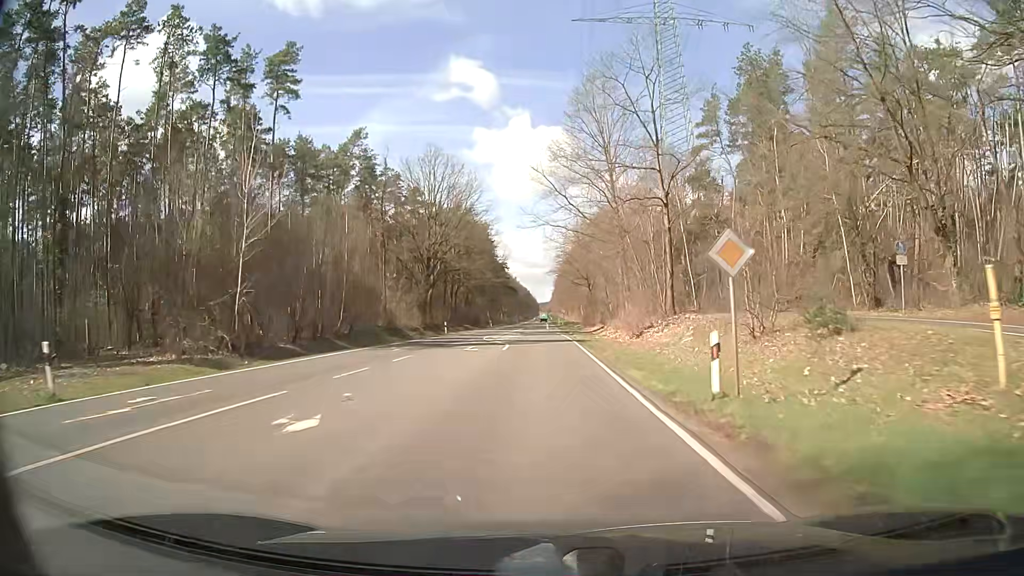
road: secondary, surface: asphalt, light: Day
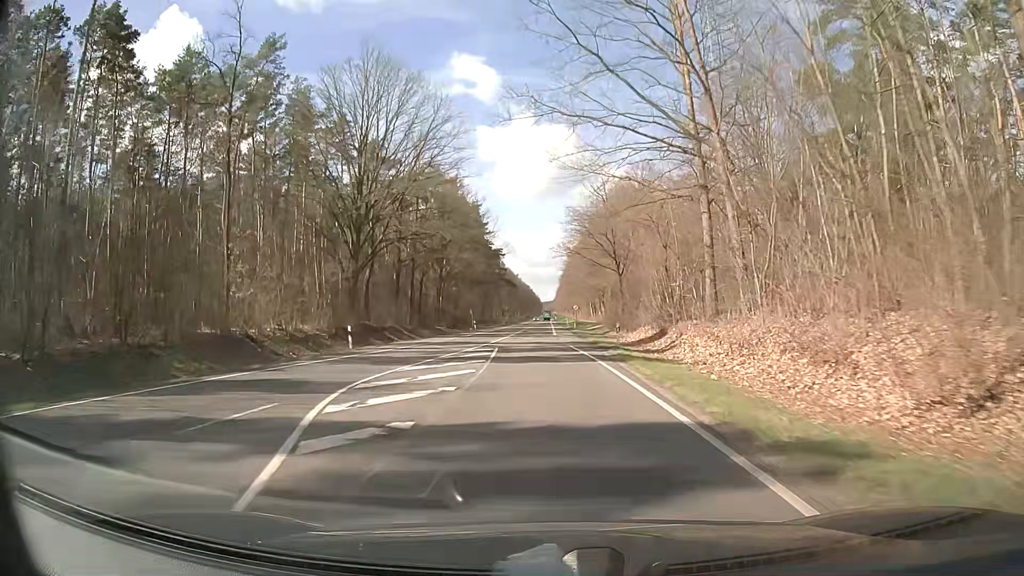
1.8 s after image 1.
(-0.1, +31.9) m; 0°
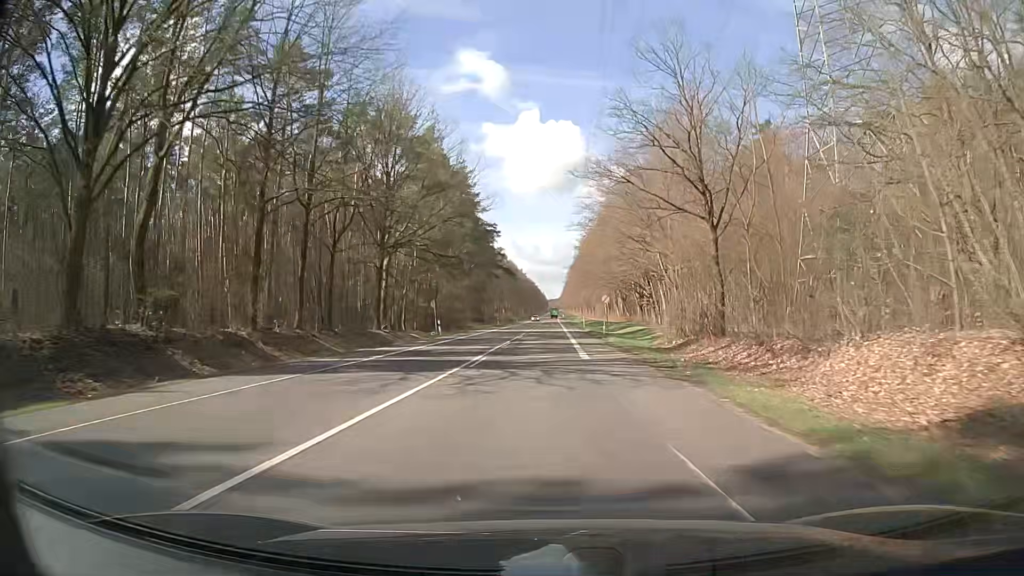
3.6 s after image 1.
(-0.2, +31.9) m; 0°
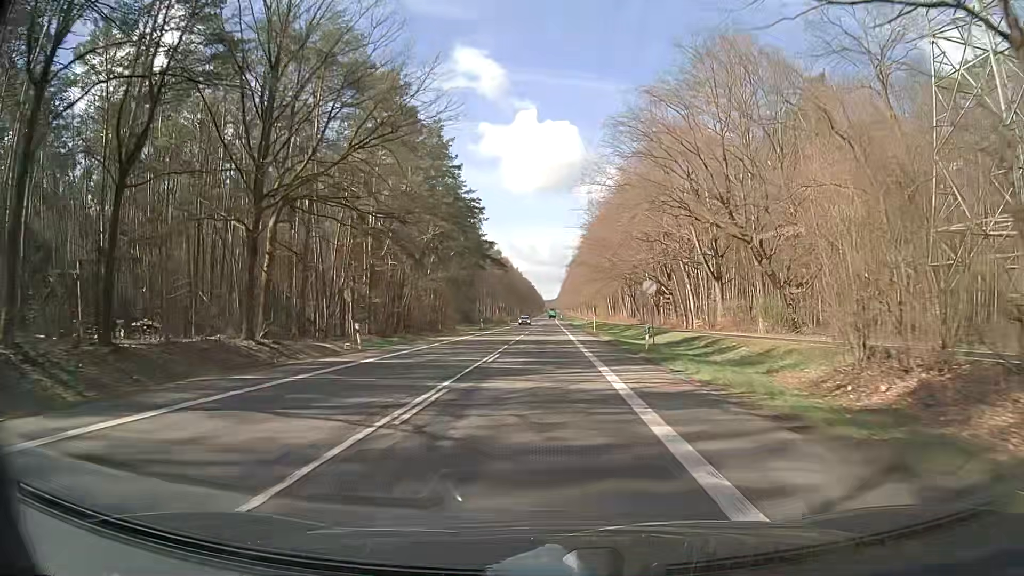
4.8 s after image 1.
(0.0, +21.5) m; 0°
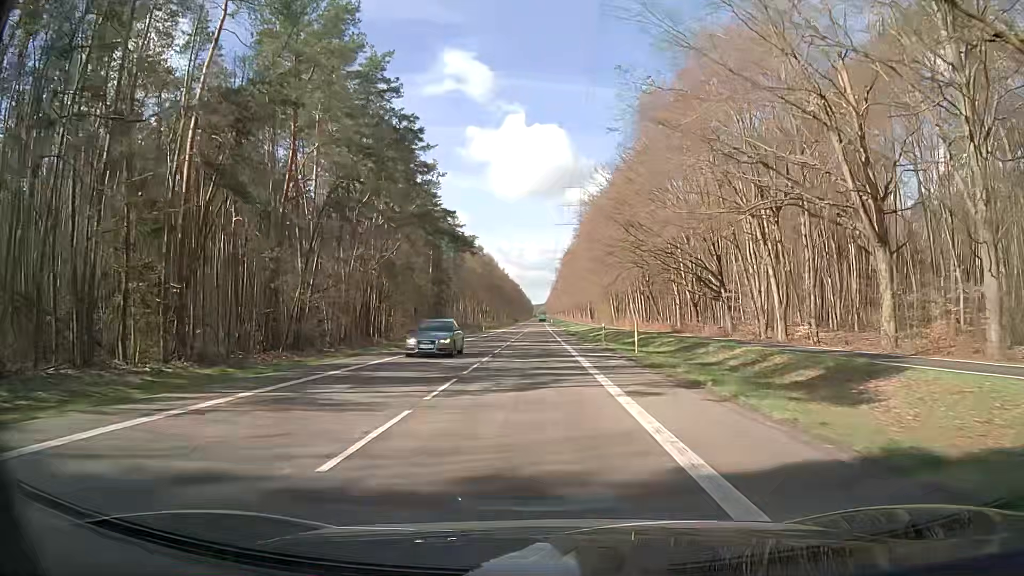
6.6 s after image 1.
(+0.3, +33.8) m; +1°
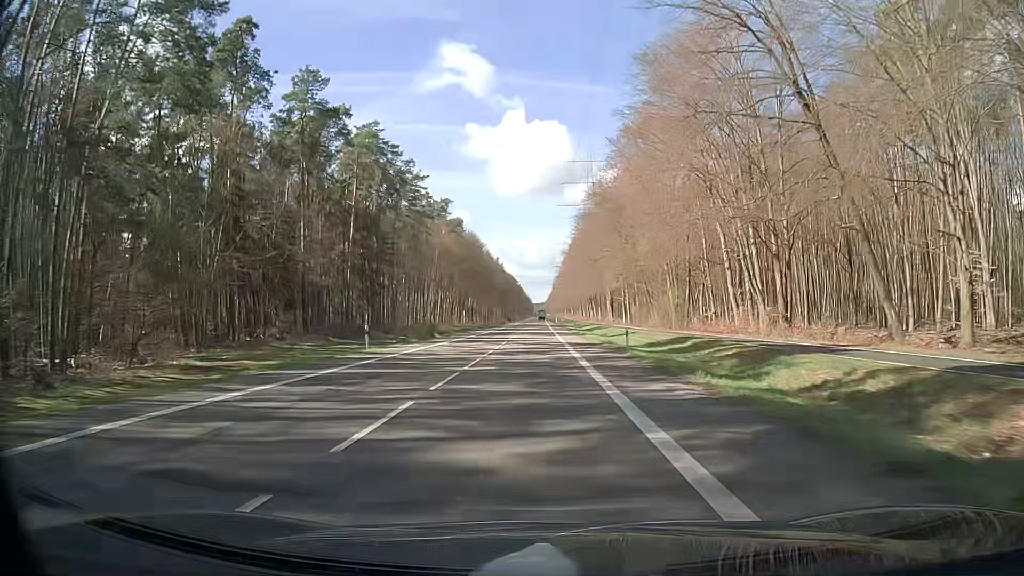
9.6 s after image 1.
(-0.8, +64.4) m; -1°
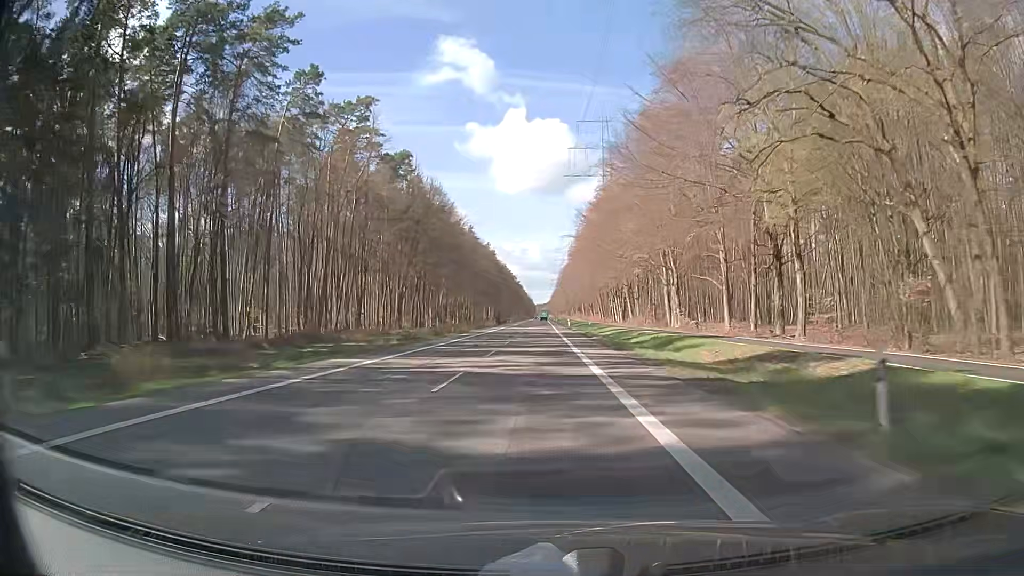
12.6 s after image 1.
(-0.3, +73.3) m; 0°
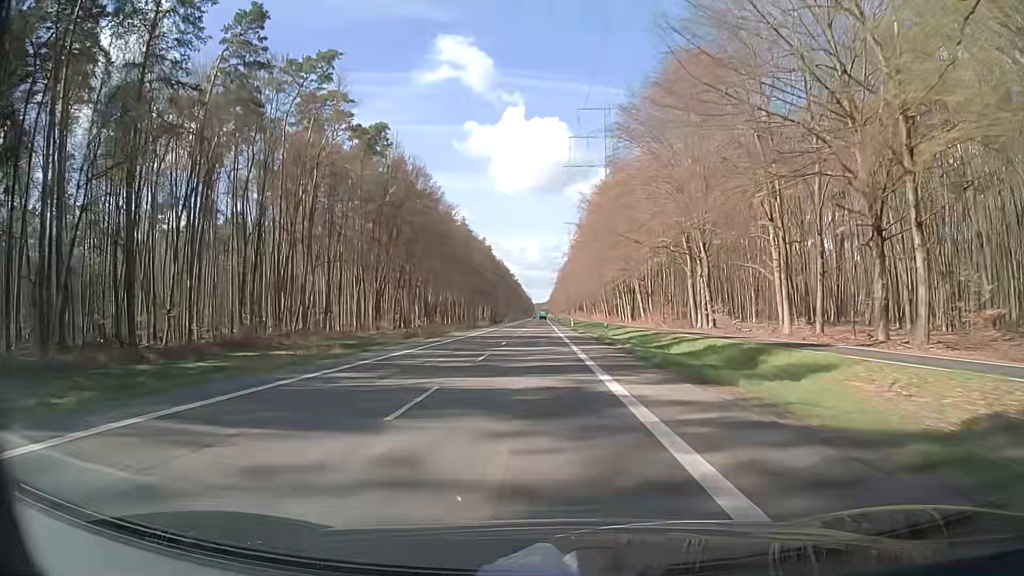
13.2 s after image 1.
(0.0, +15.5) m; 0°
(0, +10) (0, +20) (0, +30) (0, +40) (0, +50) (0, +60) (0, +70) (+1, +80) (+1, +90) (+1, +100) m
